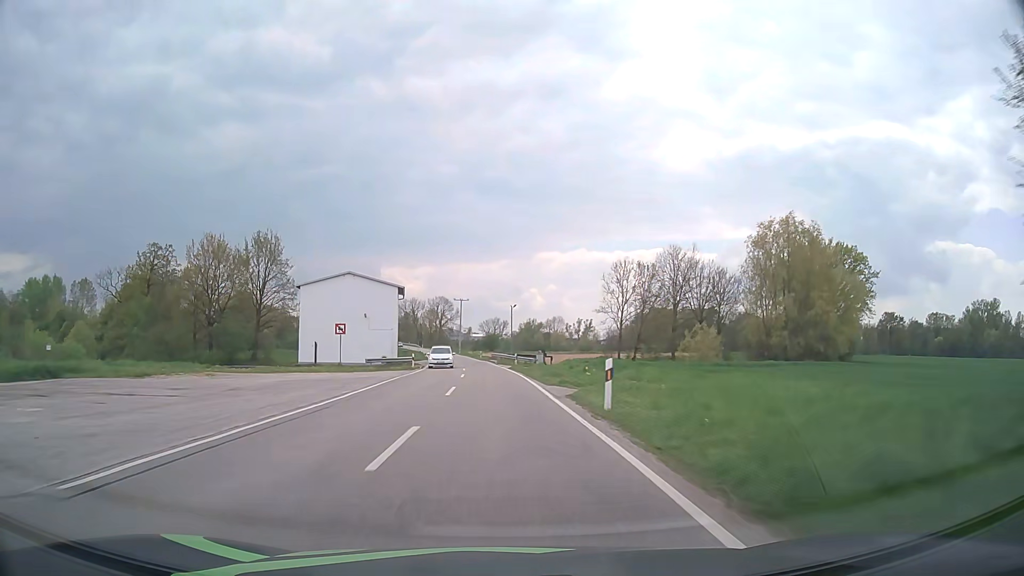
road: tertiary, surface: asphalt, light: Day
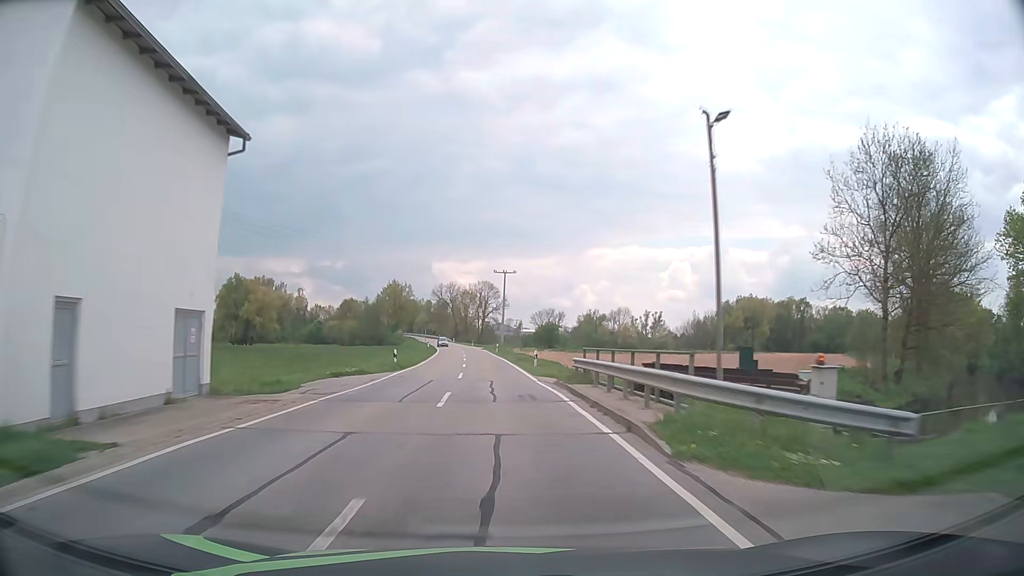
(-2.4, +53.4) m; -5°
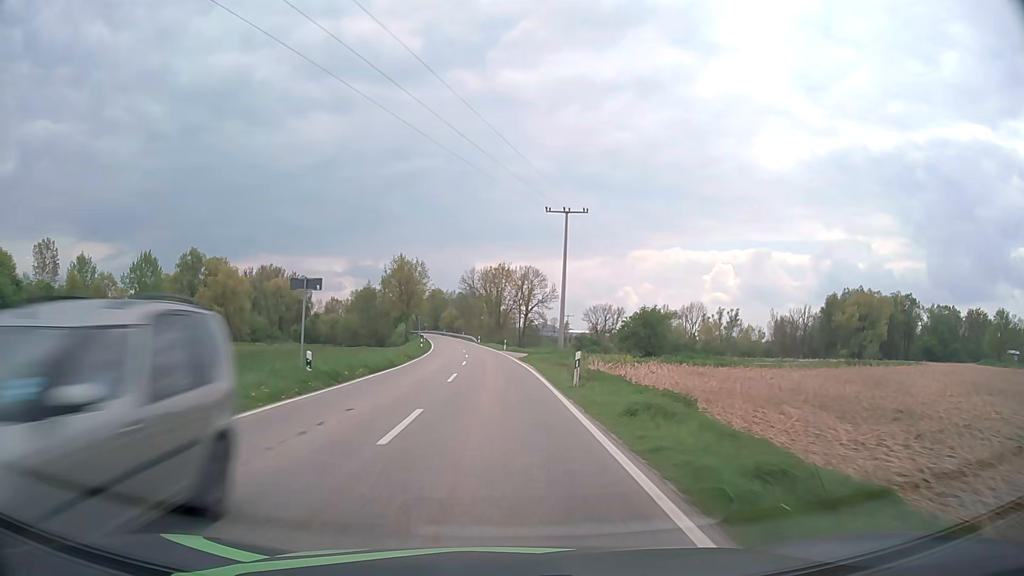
(-1.7, +54.1) m; -4°
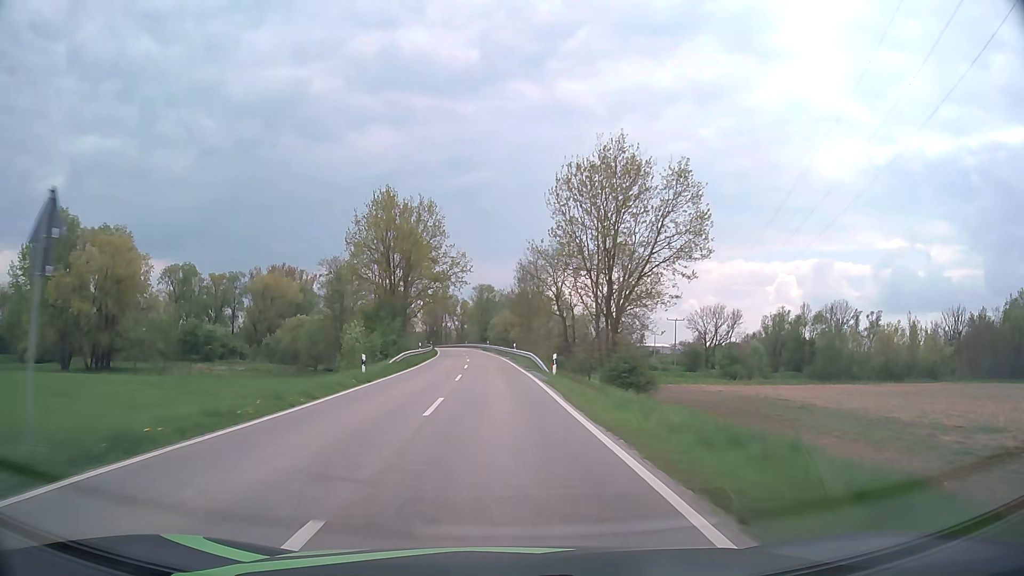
(-3.1, +68.3) m; -5°
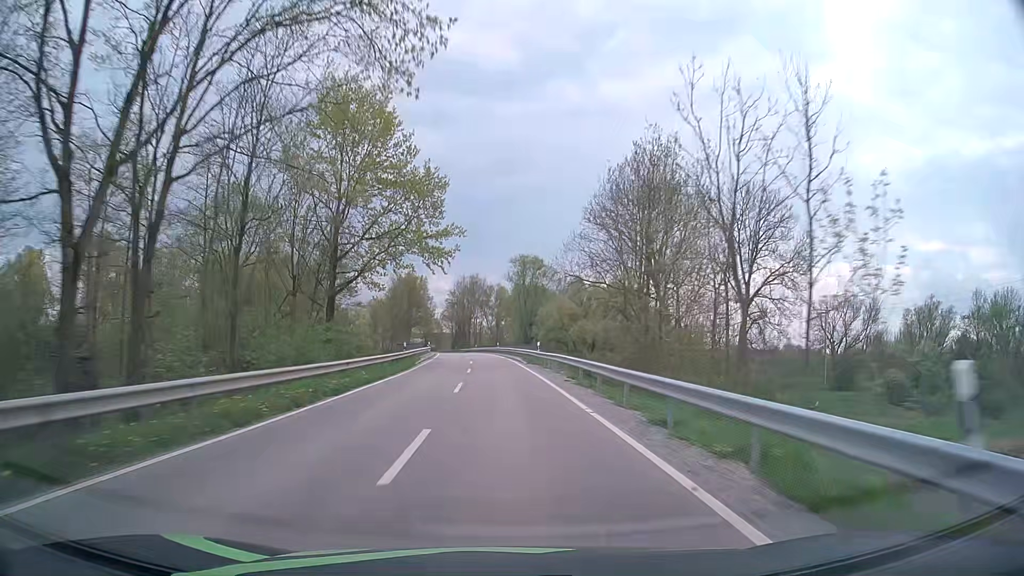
(-2.1, +54.8) m; -4°
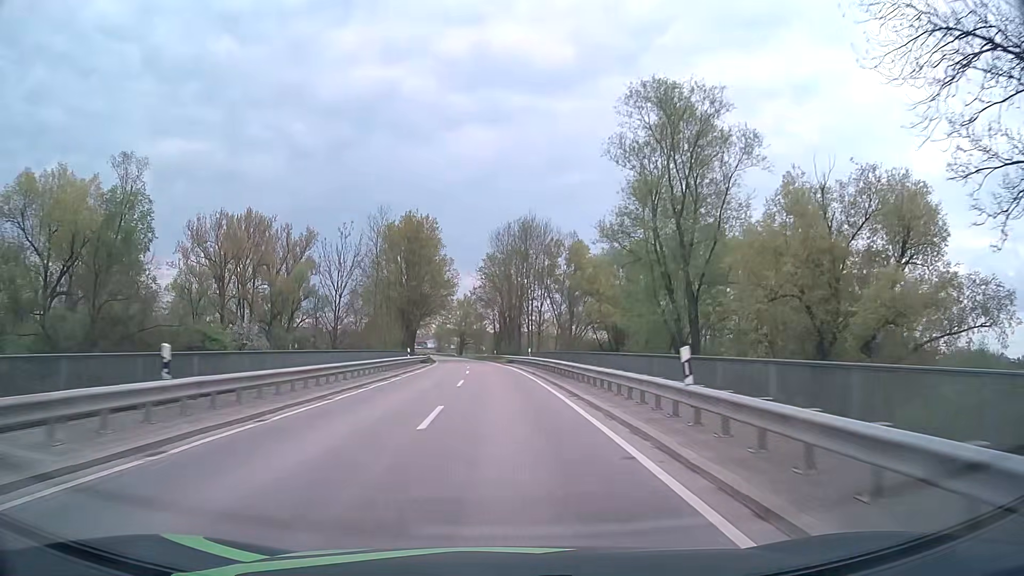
(-2.6, +68.0) m; -5°
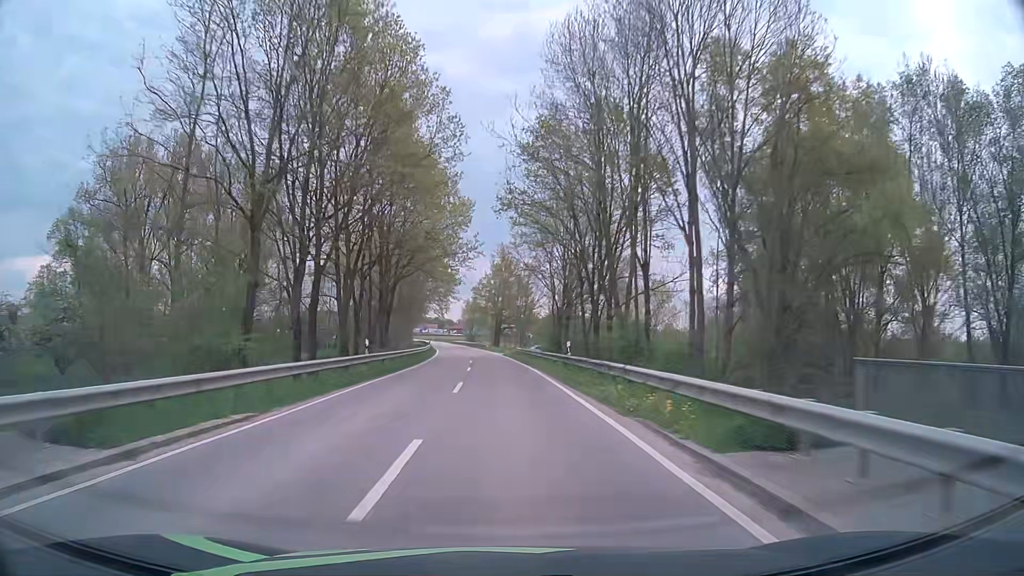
(-2.0, +54.1) m; -4°
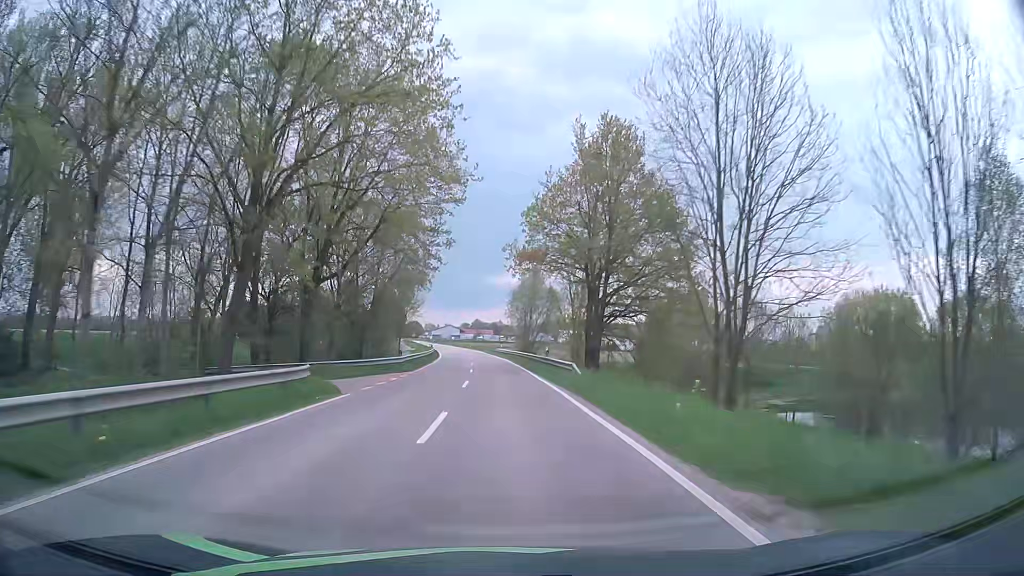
(-2.9, +68.3) m; -5°
(0, +10) (0, +20) (-1, +30) (-1, +40) (-2, +50) (-2, +60) (-3, +70) (-4, +80) (-5, +90) (-6, +100) m
